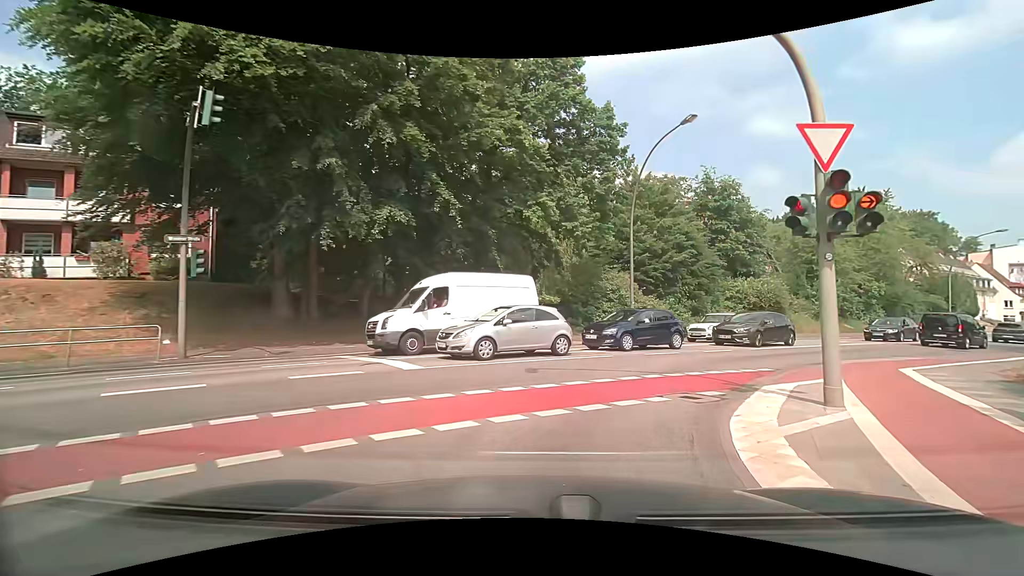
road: residential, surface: asphalt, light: Day
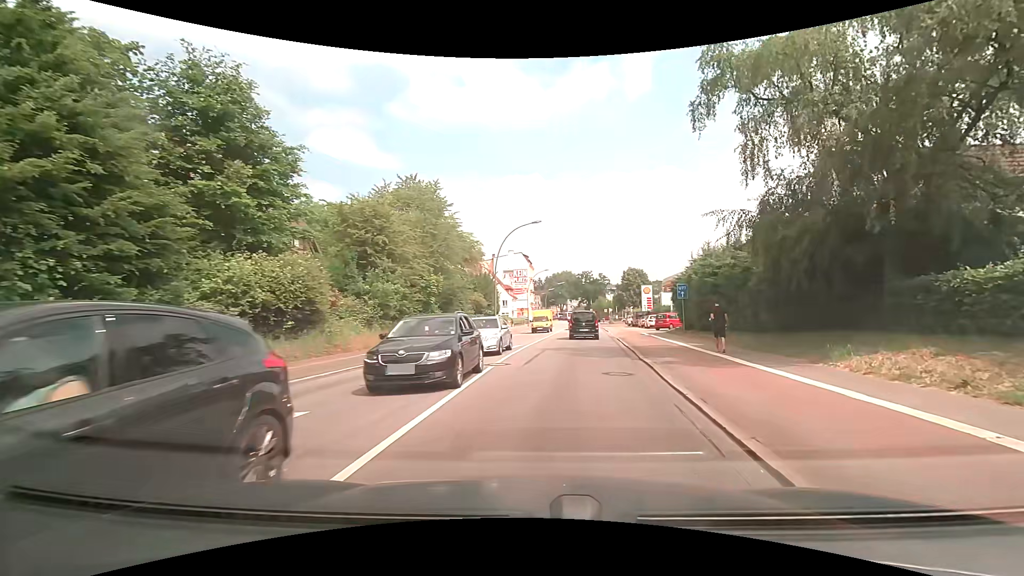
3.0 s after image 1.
(+8.3, +18.6) m; +47°
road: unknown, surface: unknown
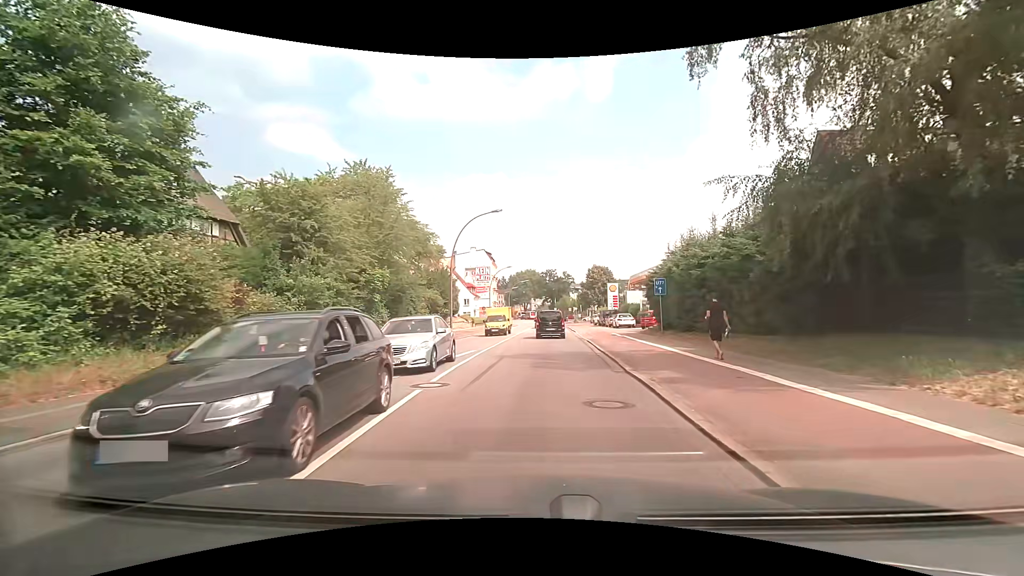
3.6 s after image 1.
(+0.2, +4.3) m; +5°
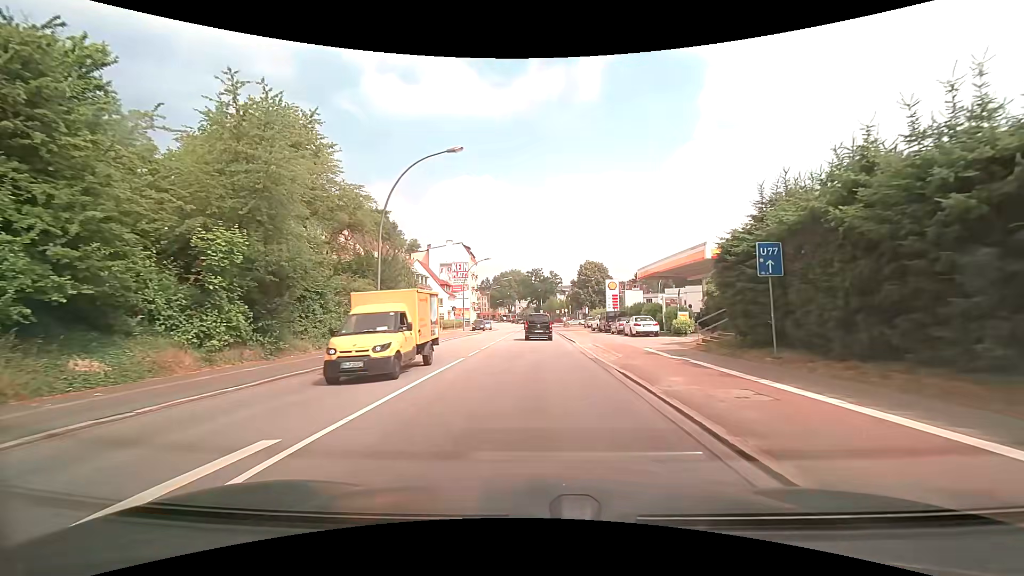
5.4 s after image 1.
(+0.2, +15.1) m; +1°
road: secondary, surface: asphalt
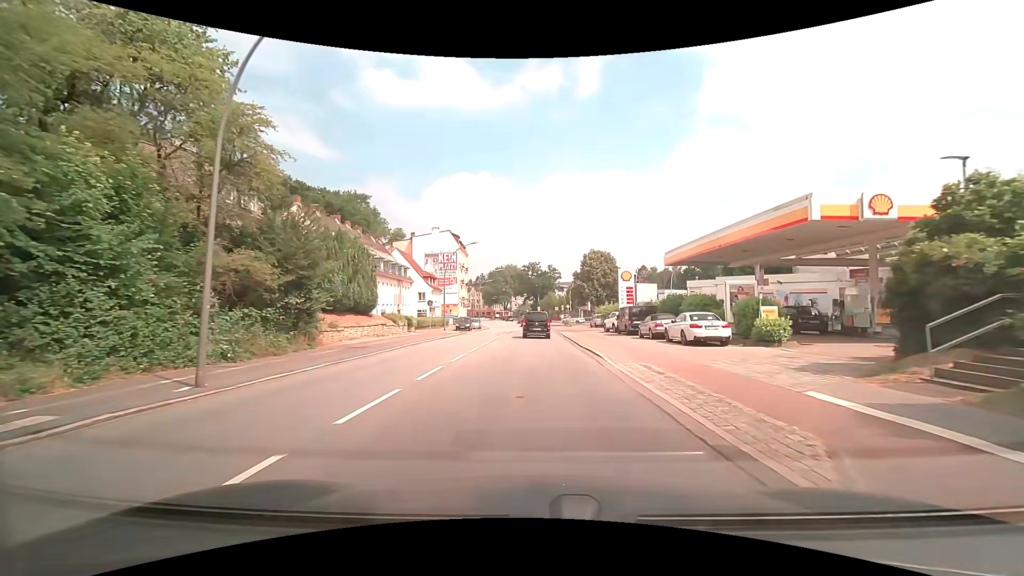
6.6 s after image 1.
(+0.1, +12.7) m; +1°
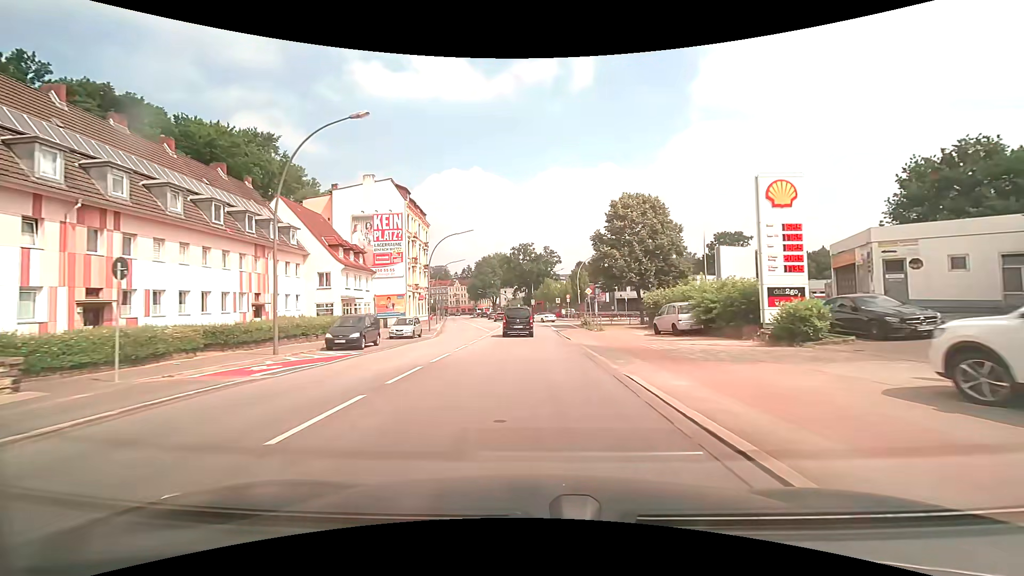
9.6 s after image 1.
(+0.2, +36.3) m; +1°
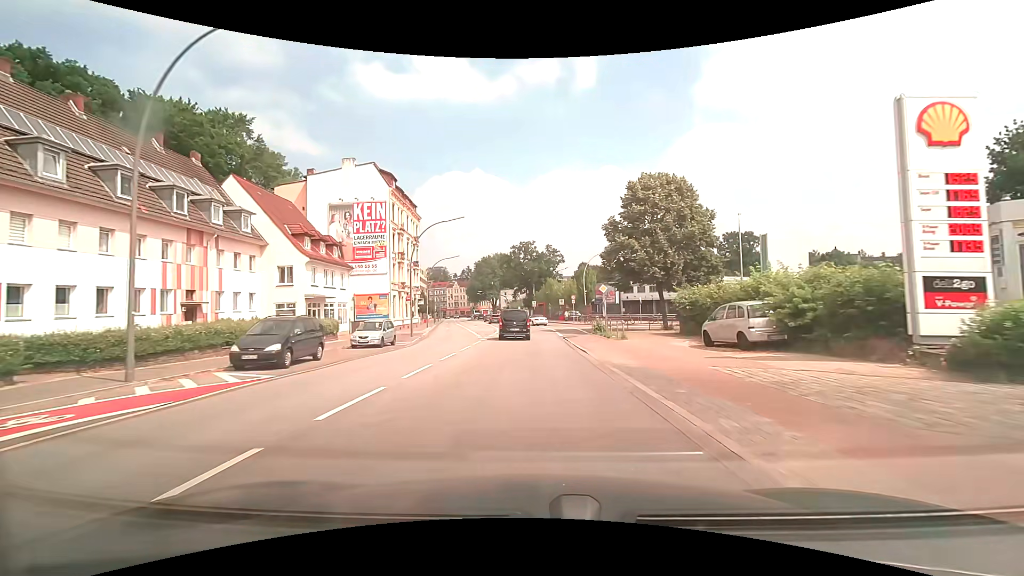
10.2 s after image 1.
(0.0, +7.6) m; -1°
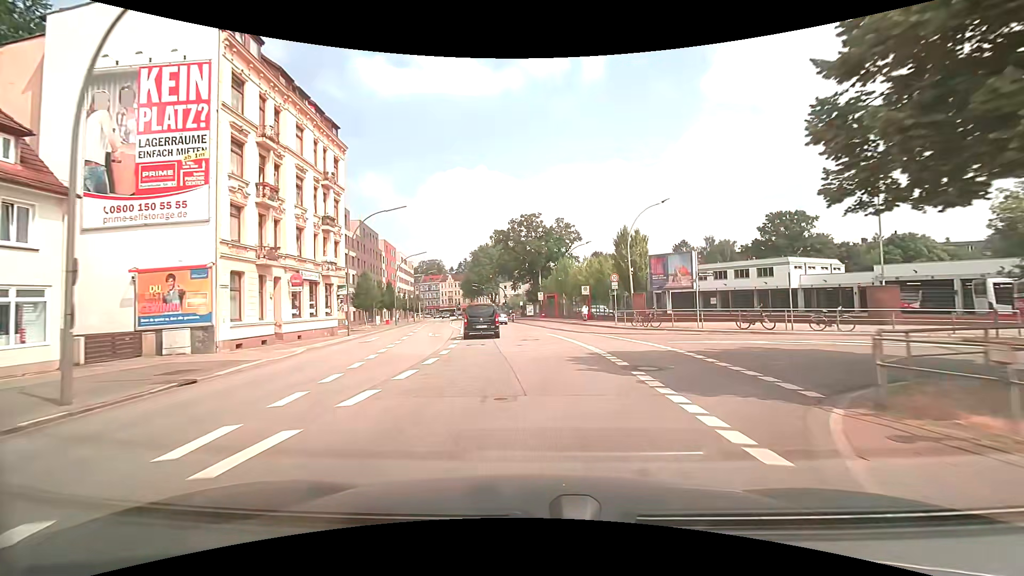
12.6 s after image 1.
(0.0, +30.9) m; 0°
(0, +10) (0, +20) (-1, +30) (-2, +40) (-4, +50) (-6, +60) (-7, +69) (-9, +79) (-10, +89) (-12, +99) m
